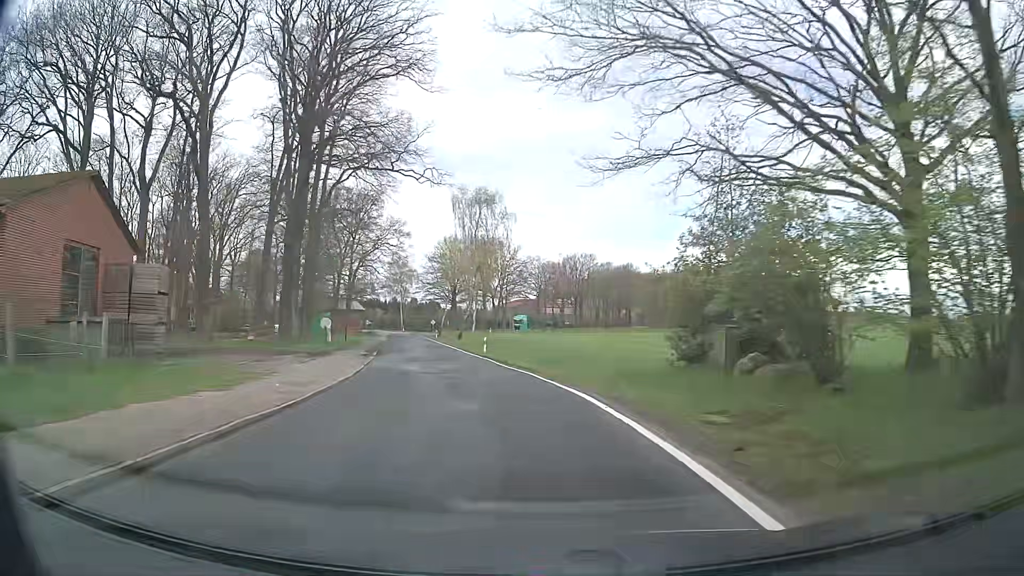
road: secondary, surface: asphalt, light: Day
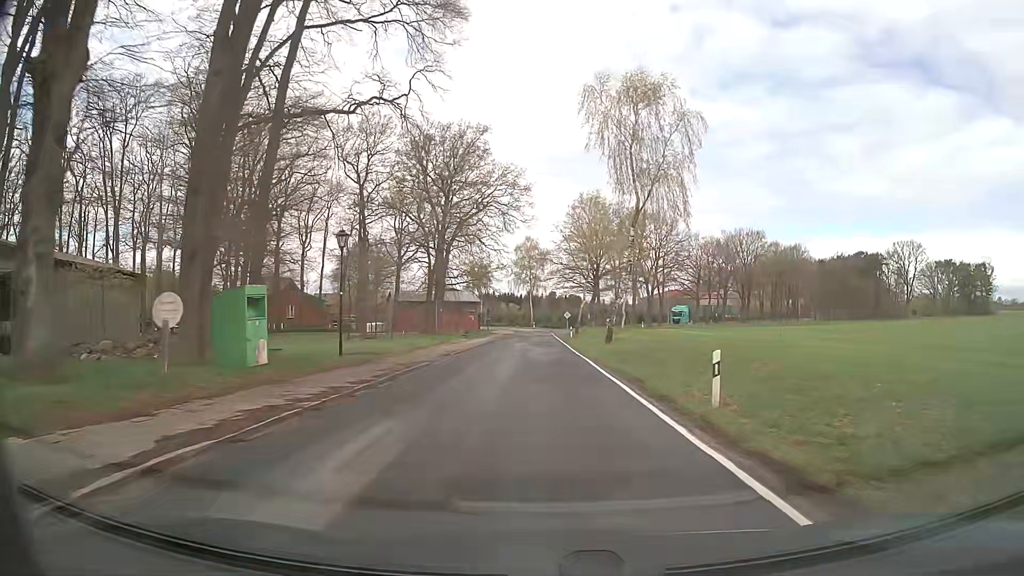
(-3.9, +31.0) m; -13°
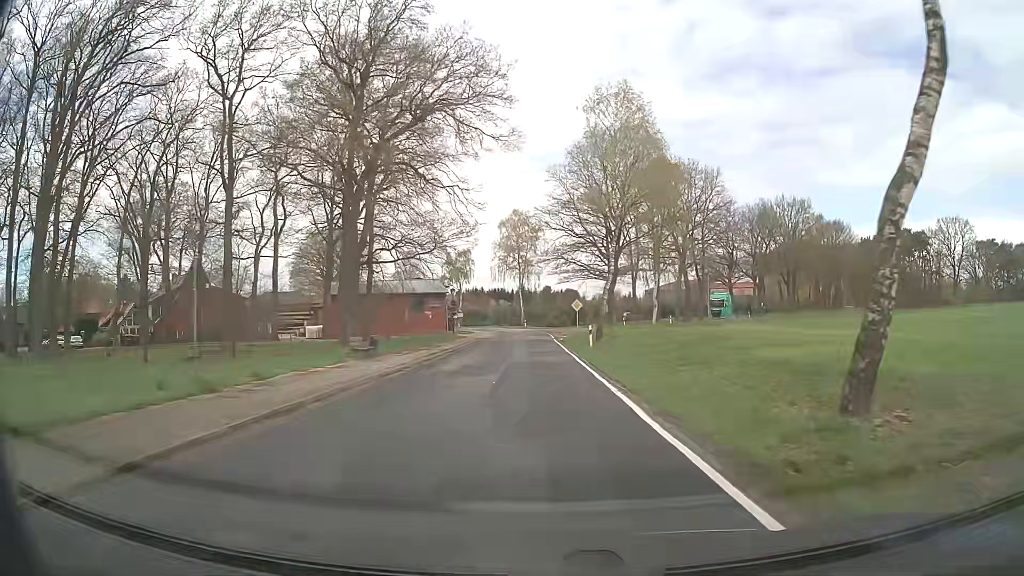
(+0.2, +31.1) m; +1°
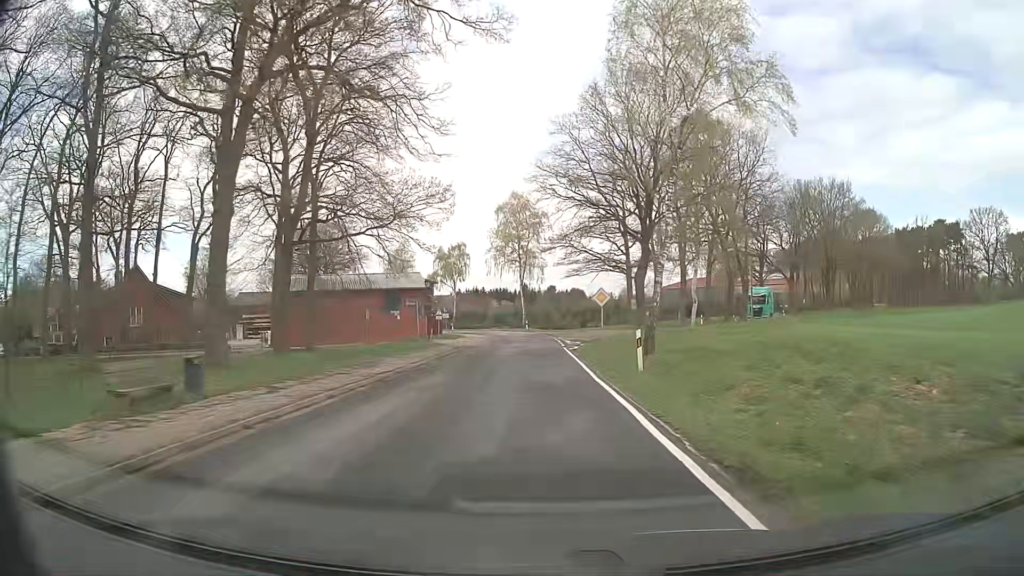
(-0.1, +15.4) m; -1°
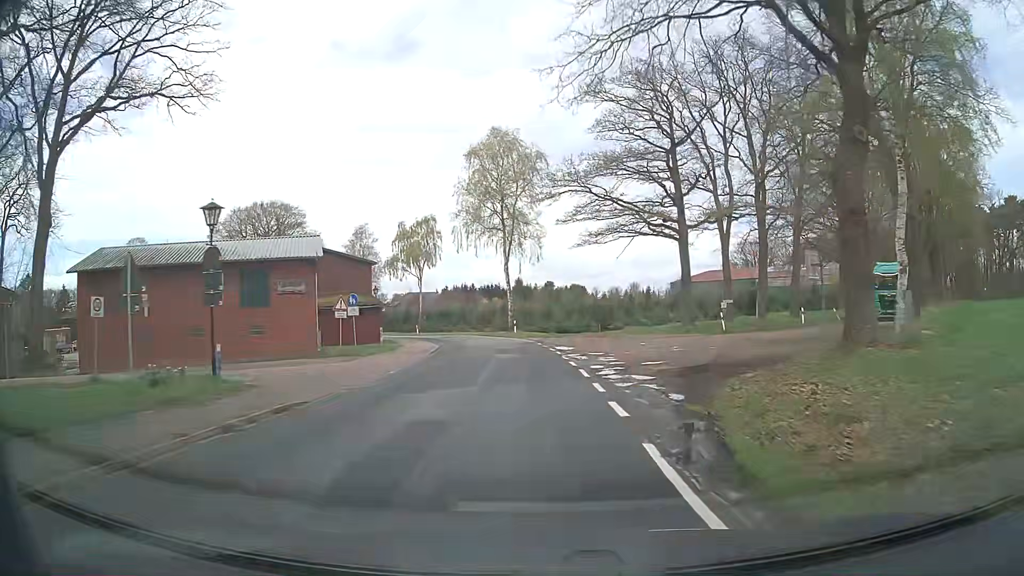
(+0.1, +30.6) m; 0°
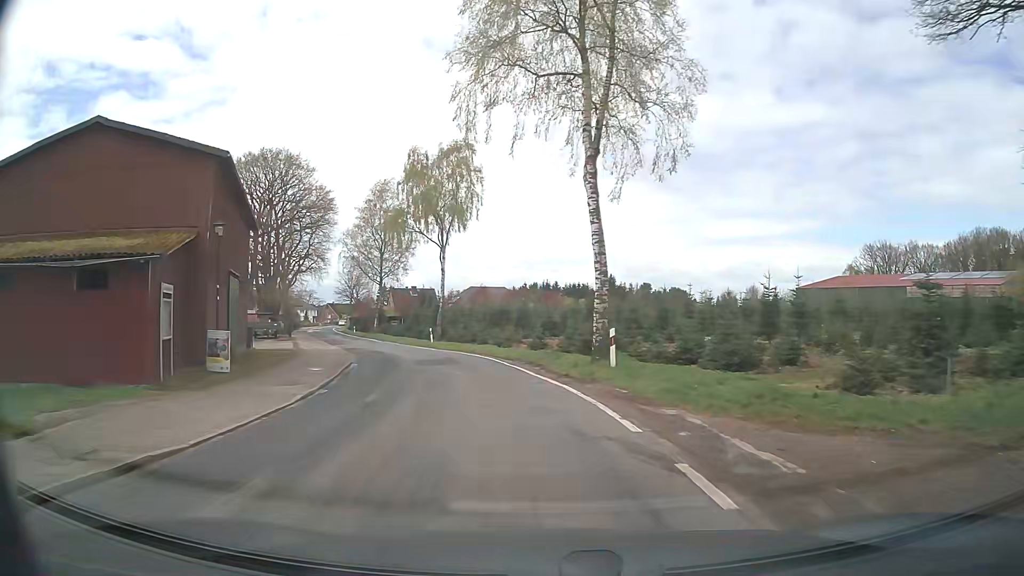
(-1.6, +38.0) m; -7°
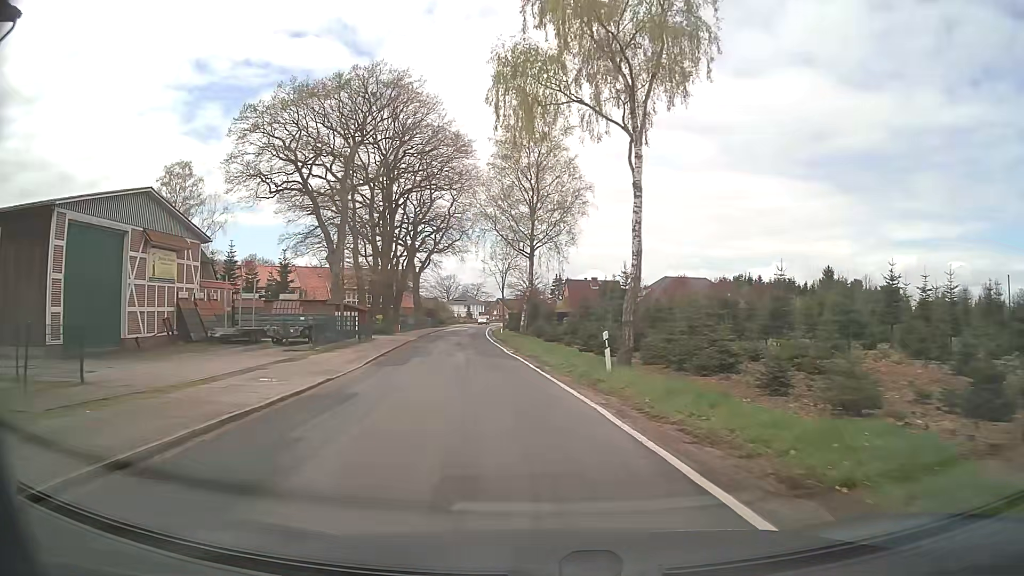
(-4.1, +30.0) m; -15°
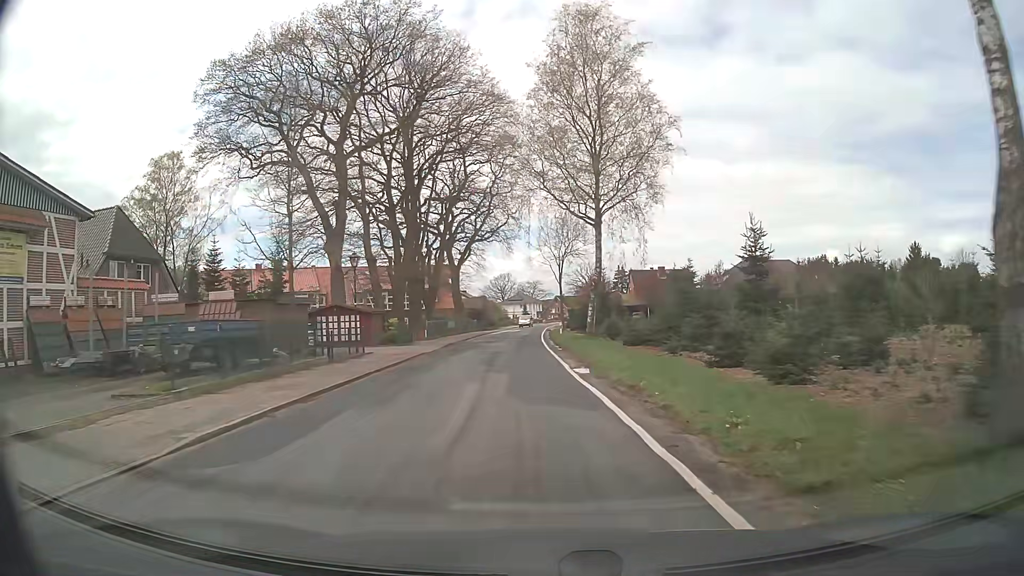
(-0.6, +15.2) m; -5°
(0, +10) (0, +20) (-1, +30) (-1, +40) (-1, +50) (-1, +60) (-1, +70) (-1, +80) (-1, +90) (-1, +100) m
